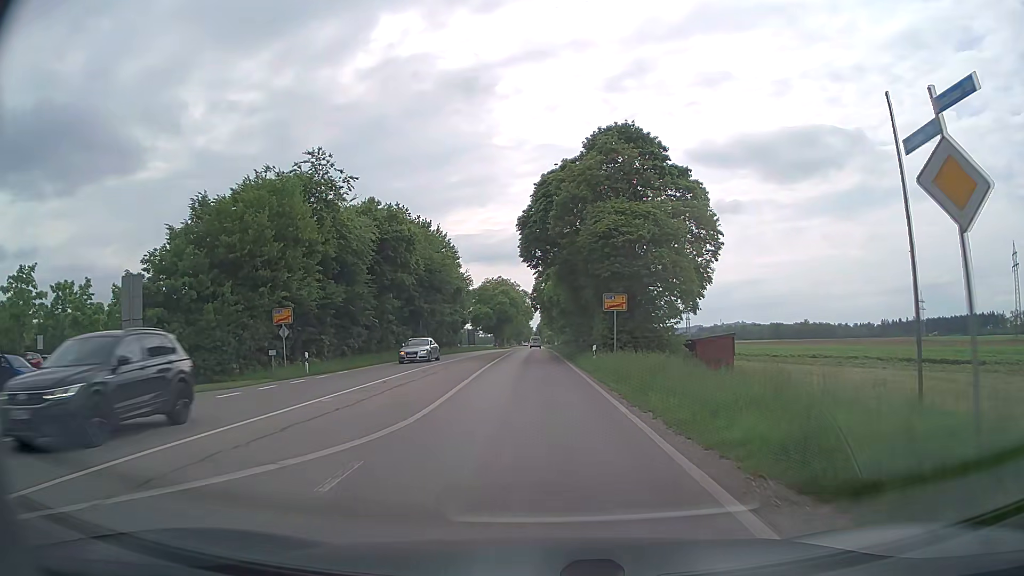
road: secondary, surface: asphalt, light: Day
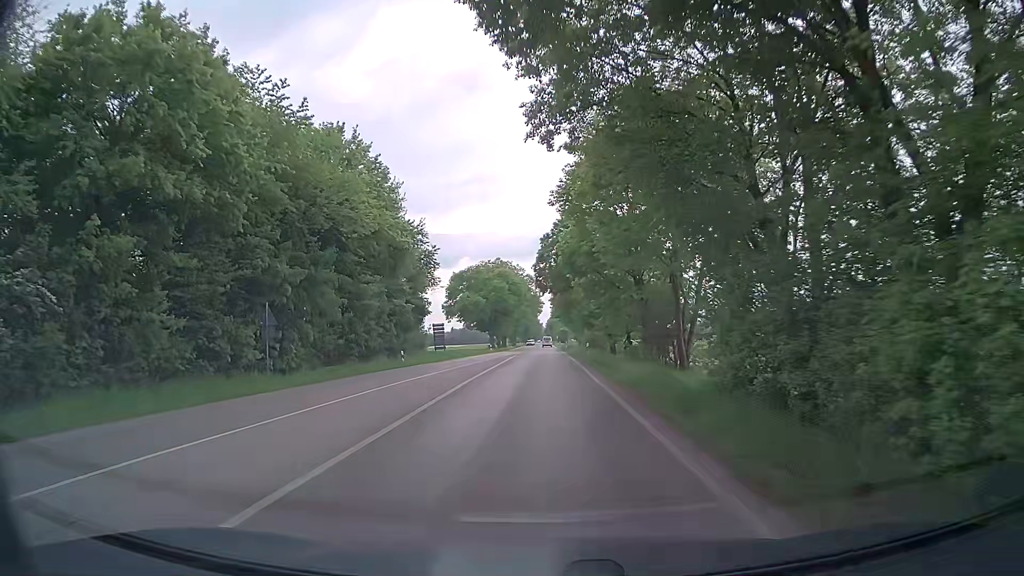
(-0.6, +35.3) m; -2°
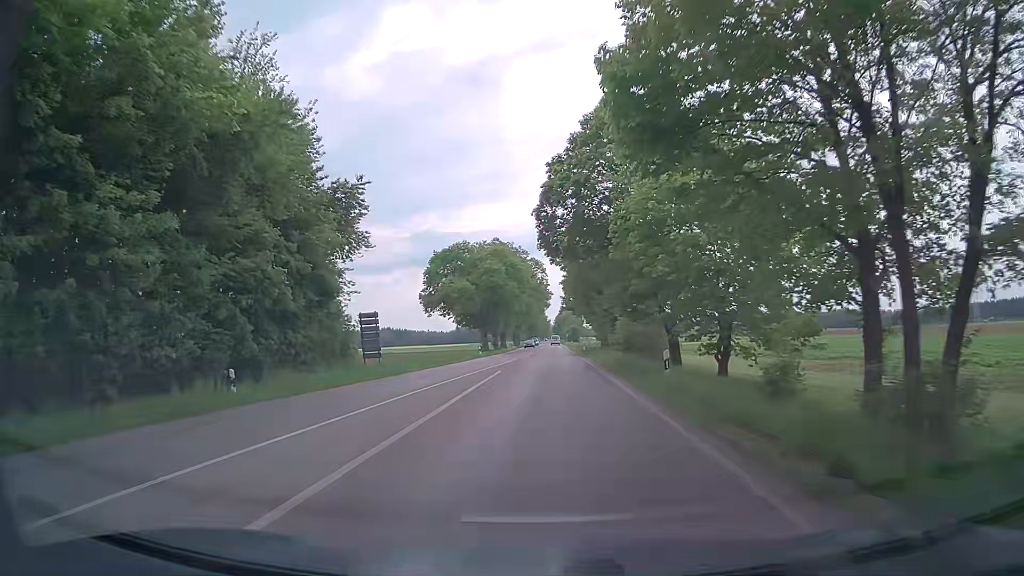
(0.0, +24.4) m; 0°
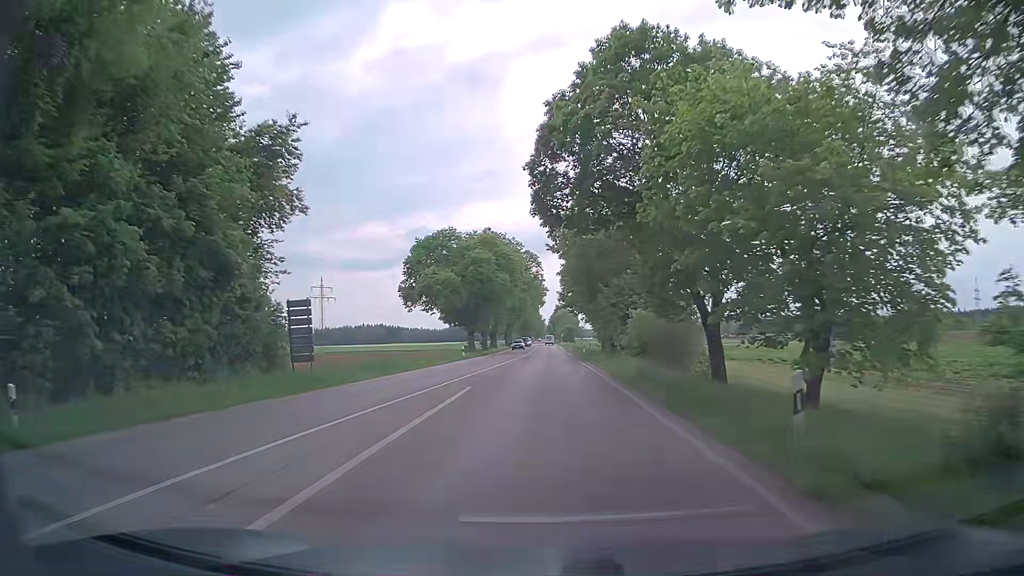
(0.0, +8.9) m; 0°
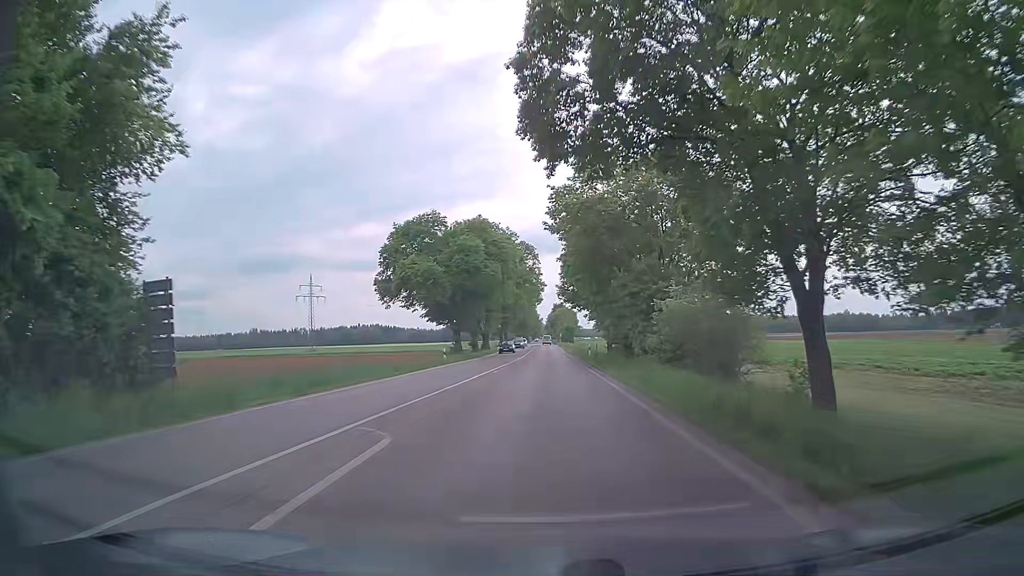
(+0.1, +9.2) m; 0°
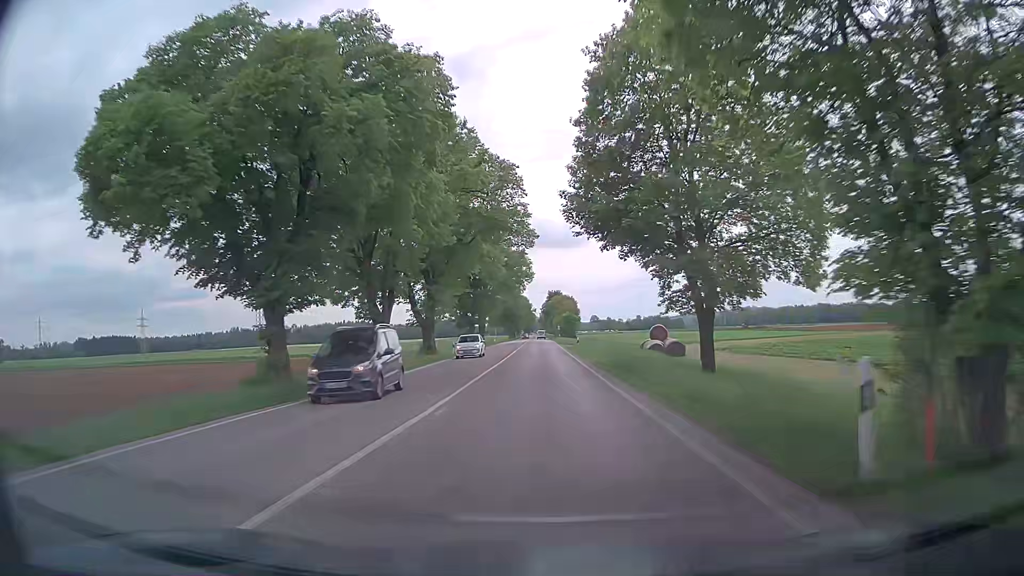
(+0.5, +40.5) m; +1°
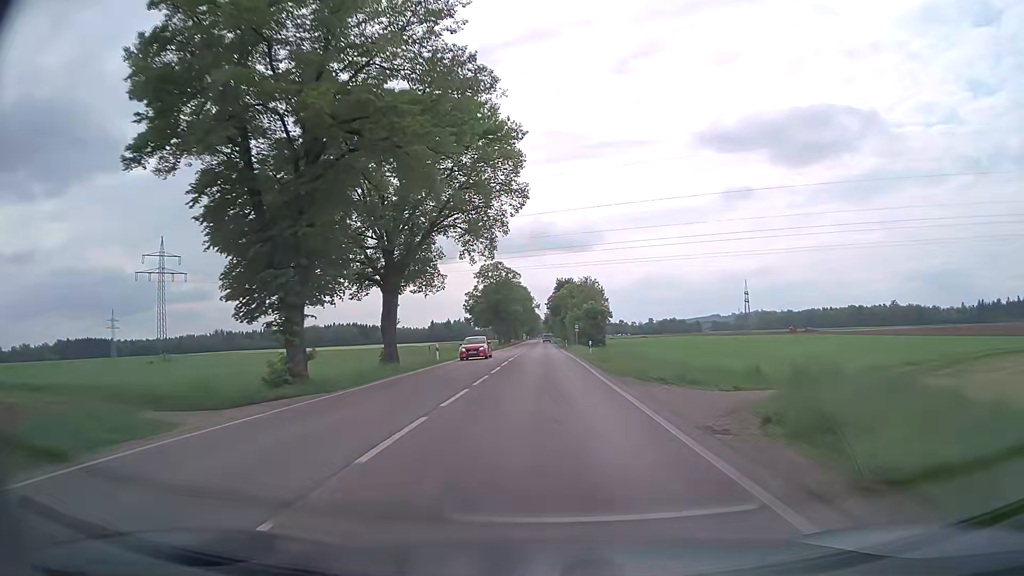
(+0.1, +57.9) m; 0°
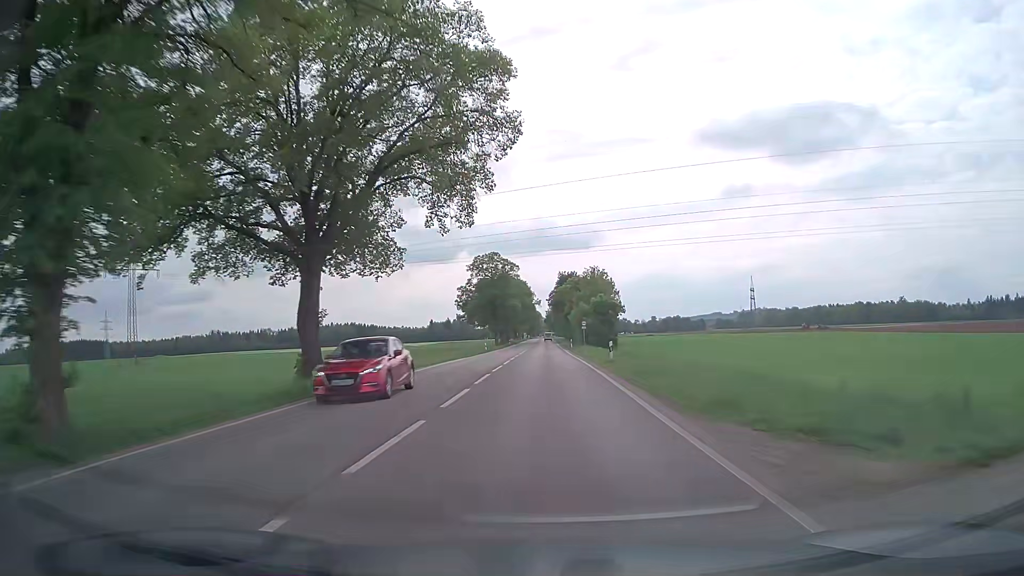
(0.0, +12.4) m; 0°
(0, +10) (0, +20) (0, +30) (0, +40) (0, +50) (0, +60) (0, +70) (0, +80) (0, +90) (0, +100) m
